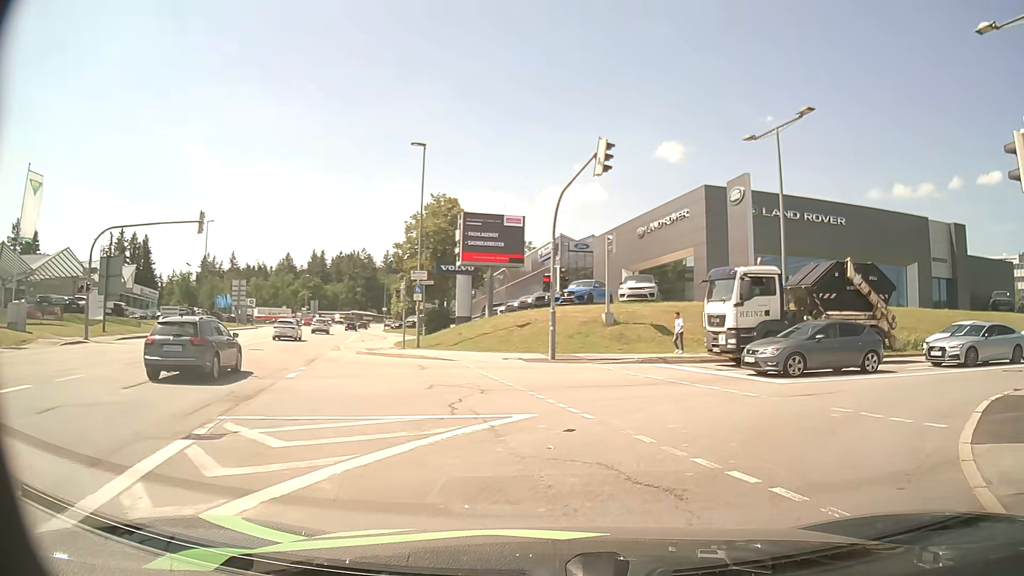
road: tertiary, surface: asphalt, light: Day
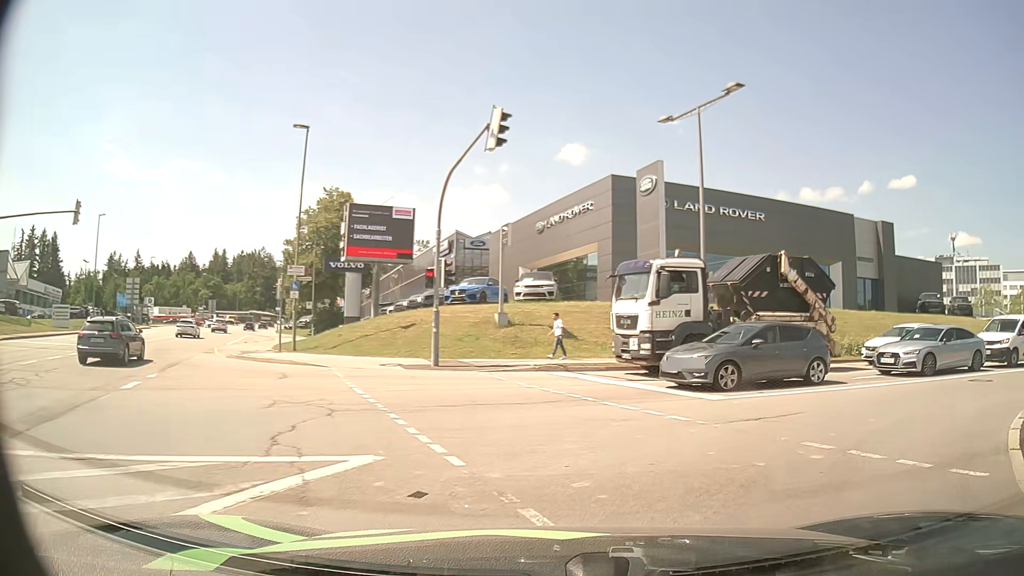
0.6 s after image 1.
(+0.2, +3.1) m; +9°
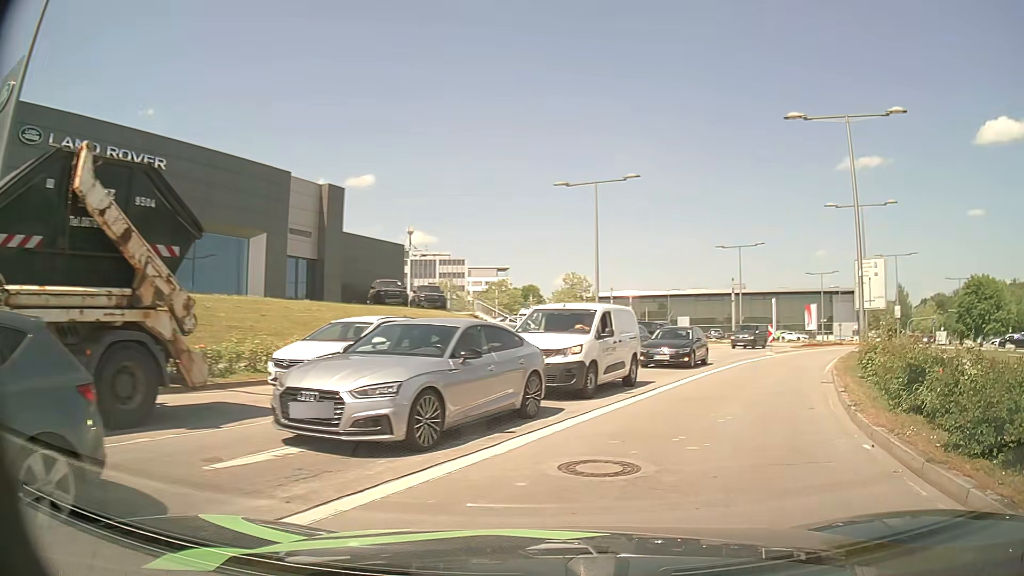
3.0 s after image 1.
(+4.4, +10.8) m; +48°
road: secondary
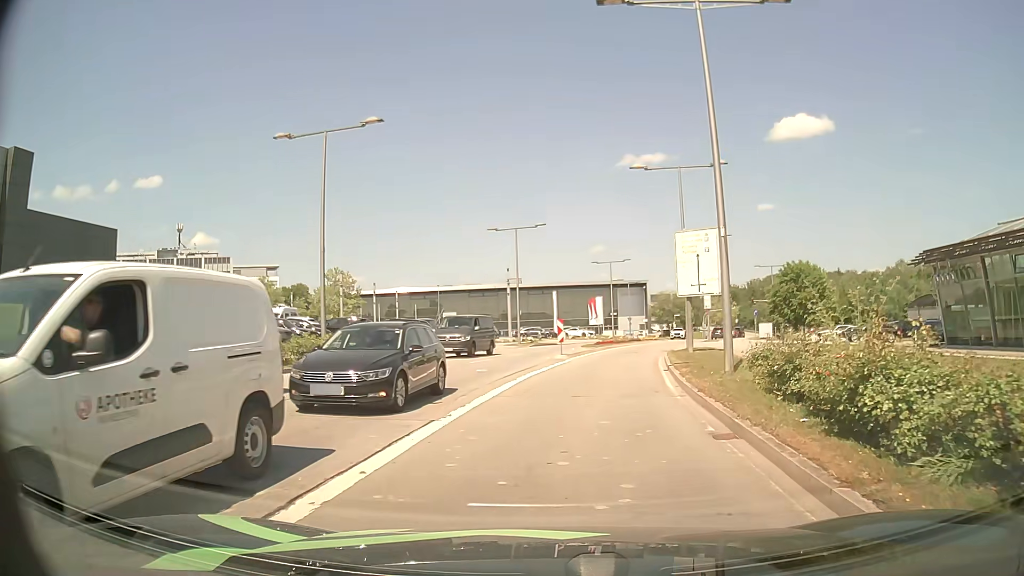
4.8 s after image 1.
(+2.0, +9.5) m; +19°
(0, +10) (+1, +20) (+3, +30) (+5, +40) (+7, +49) (+10, +59) (+14, +68) (+18, +77) (+22, +87) (+26, +96) m
